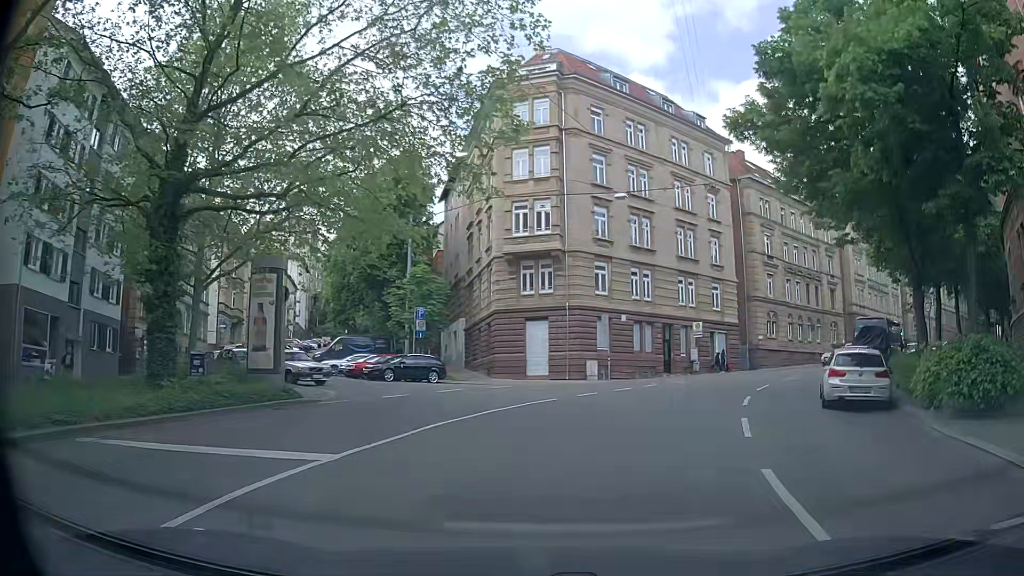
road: secondary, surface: asphalt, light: Day
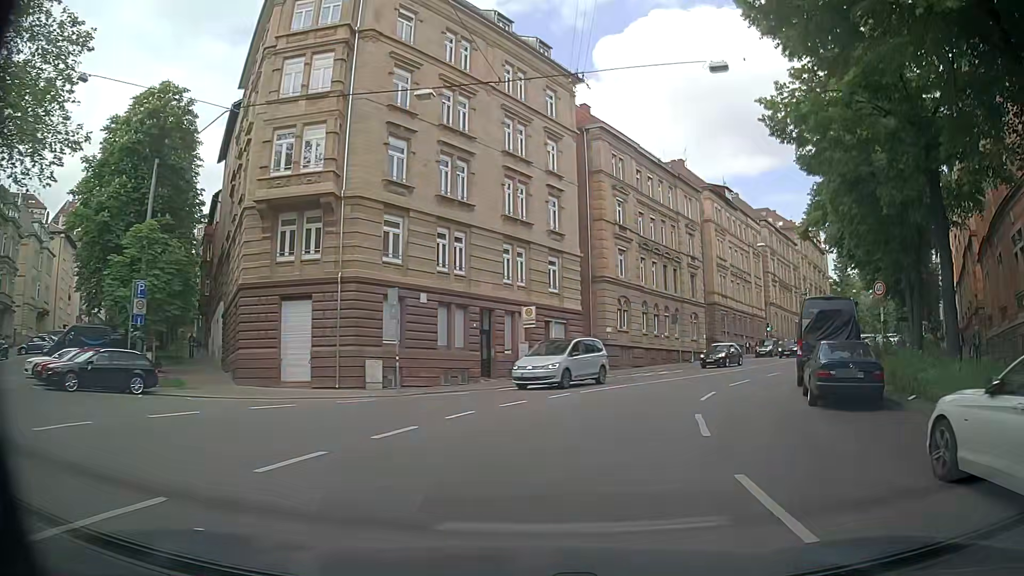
(+2.2, +13.2) m; +17°
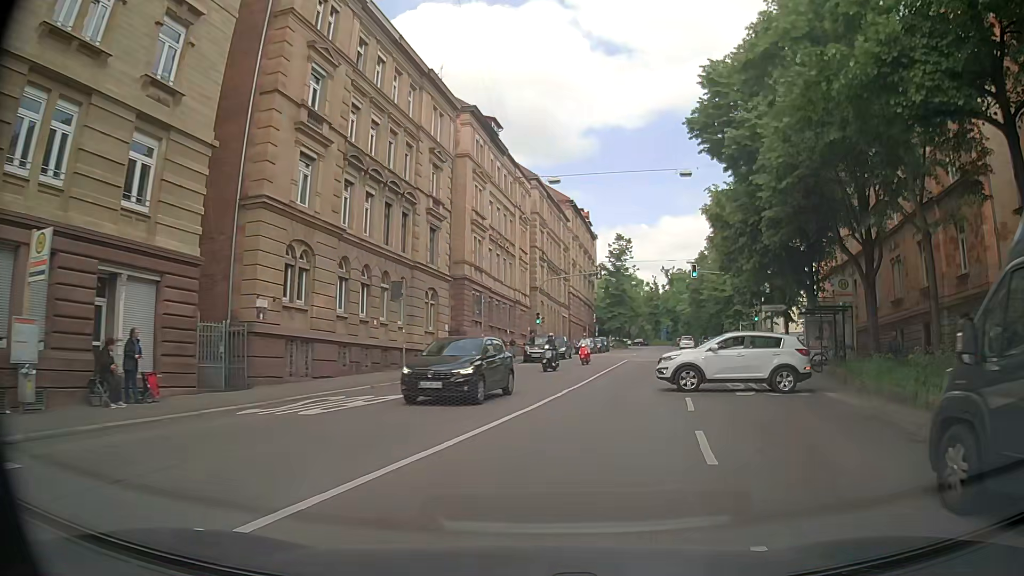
(+4.2, +21.0) m; +22°
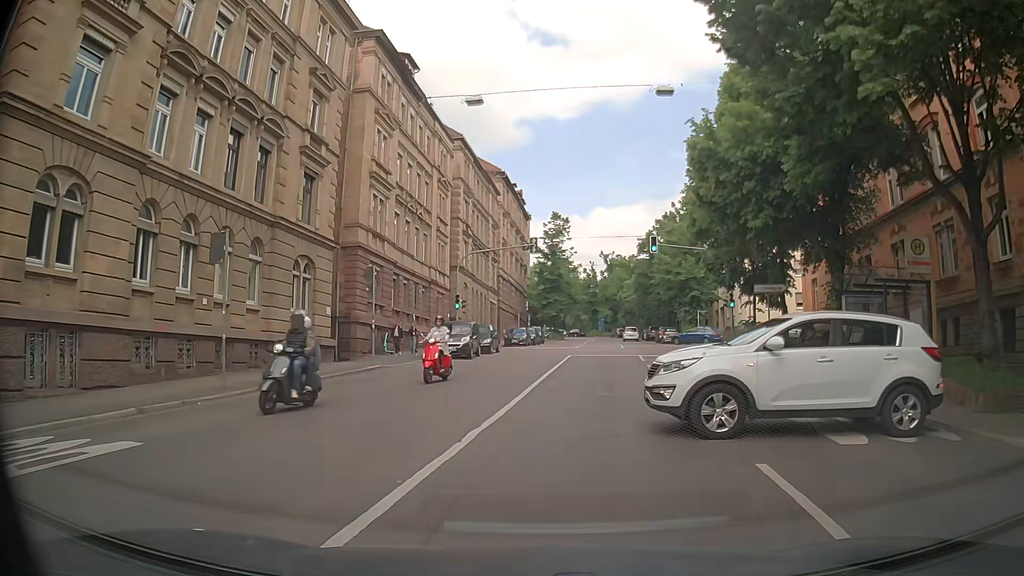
(+0.8, +9.4) m; +7°
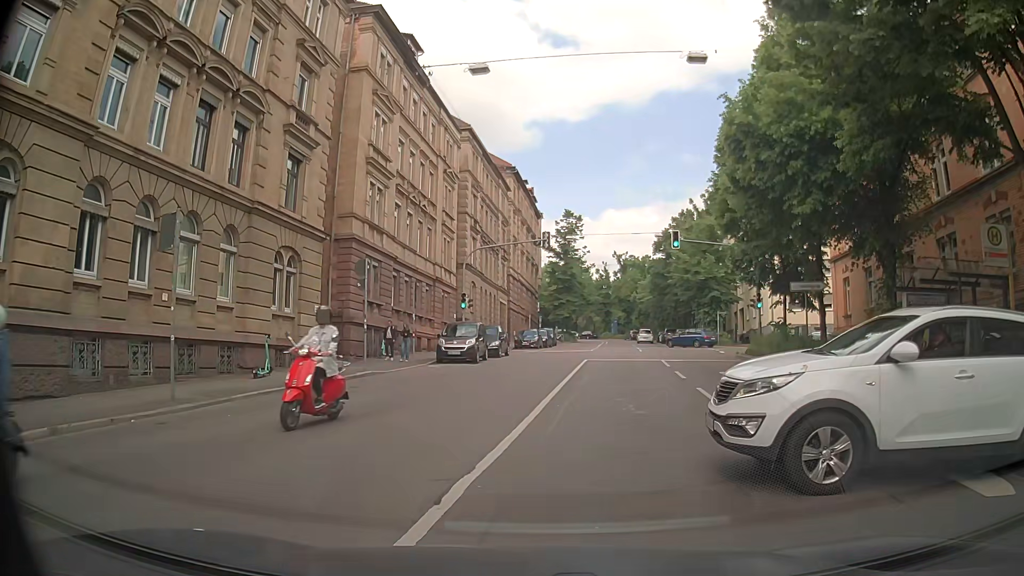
(0.0, +2.6) m; 0°
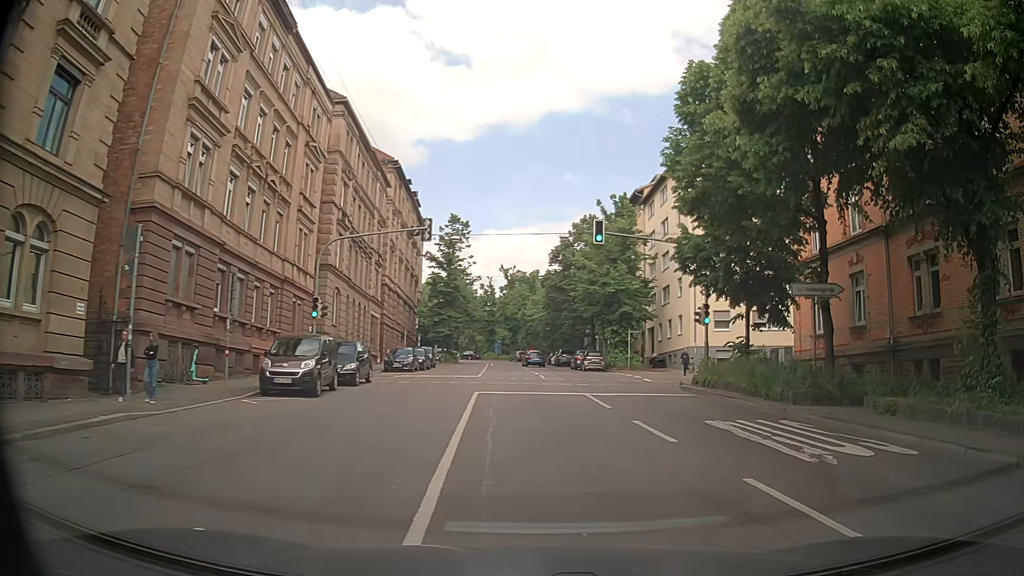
(+0.1, +9.4) m; +10°
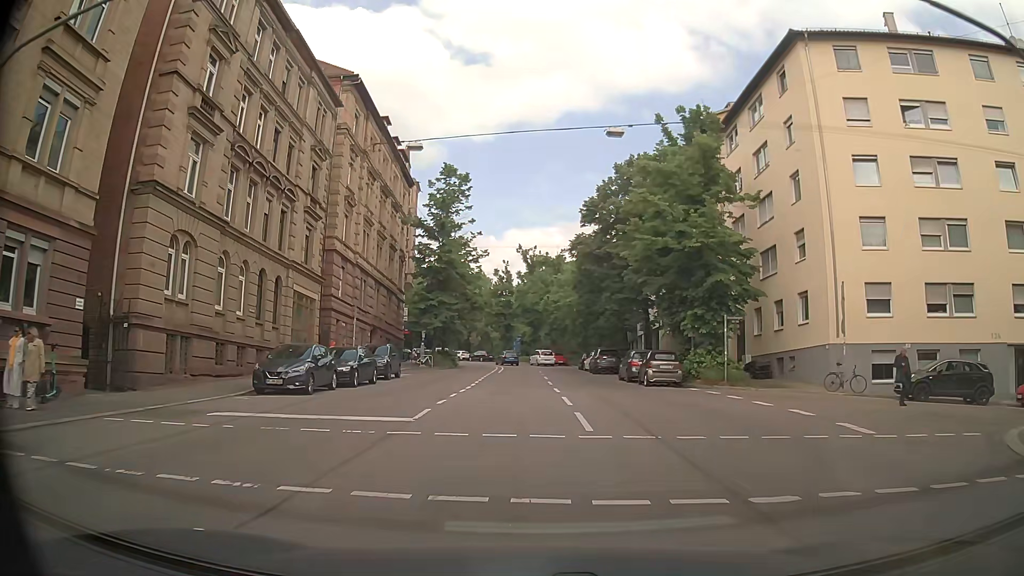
(-0.3, +21.3) m; -3°
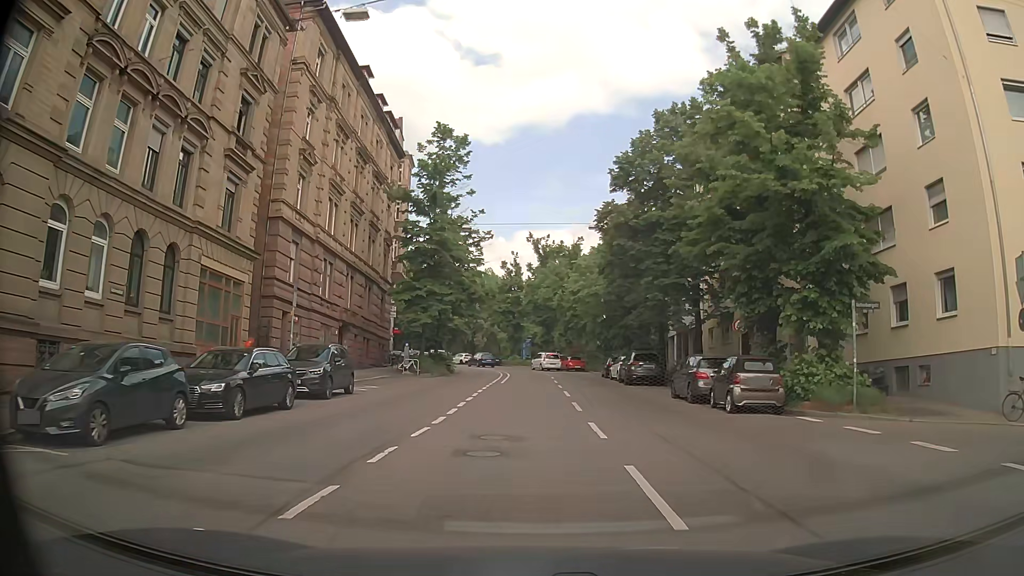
(-0.1, +10.8) m; -1°
(0, +10) (0, +20) (0, +30) (+1, +40) (0, +50) (-1, +60) (-3, +70) (-8, +79) (-13, +87) (-21, +94) m
